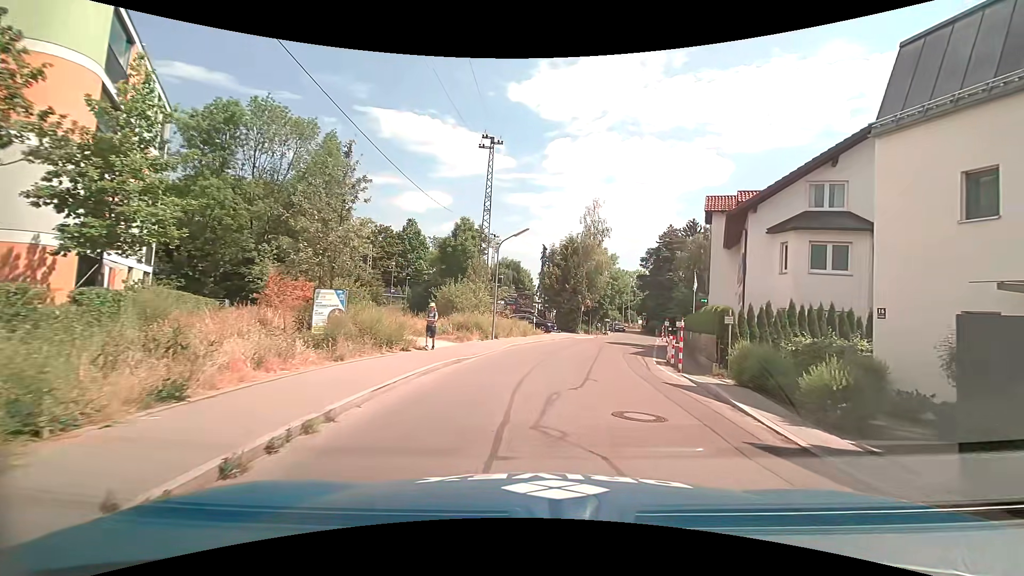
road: residential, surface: asphalt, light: Day
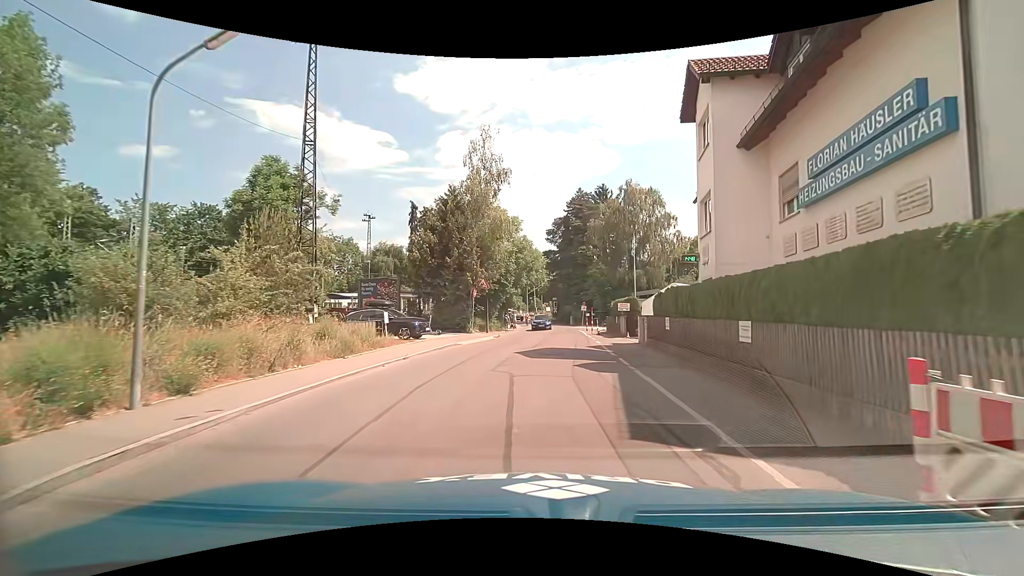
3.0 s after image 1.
(+2.0, +18.1) m; +11°
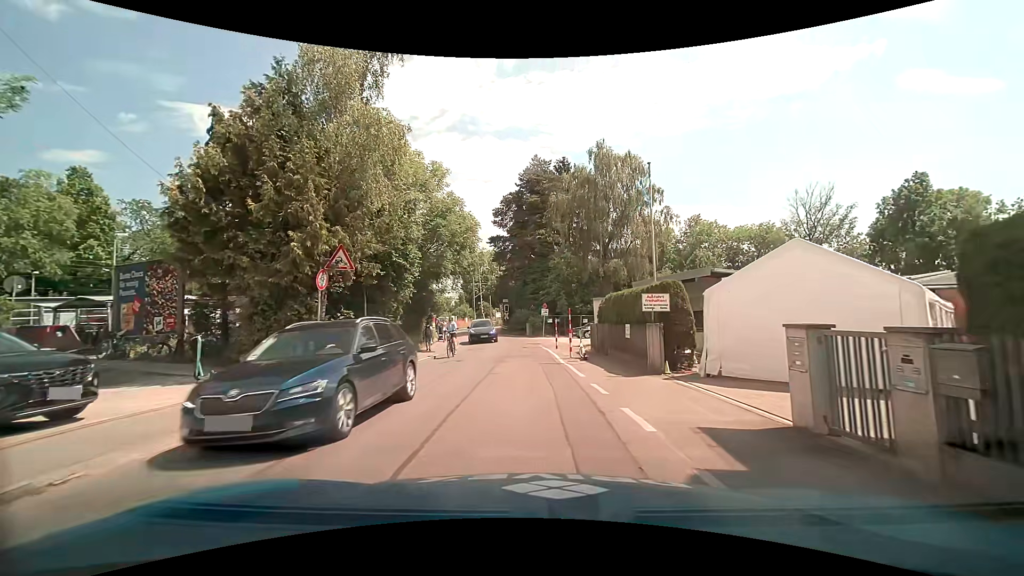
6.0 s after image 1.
(+1.1, +17.0) m; +4°
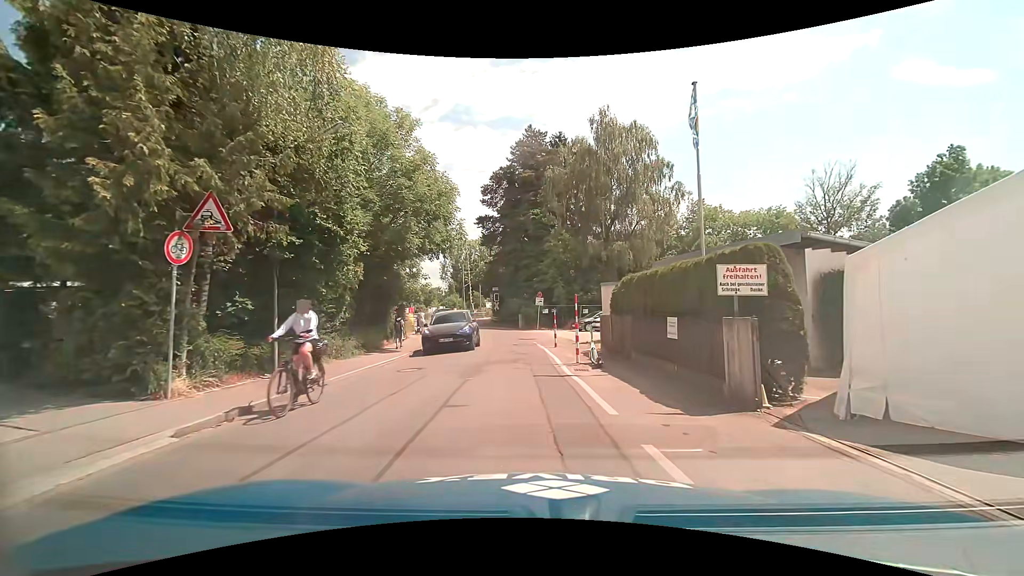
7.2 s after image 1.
(+0.2, +5.4) m; +2°
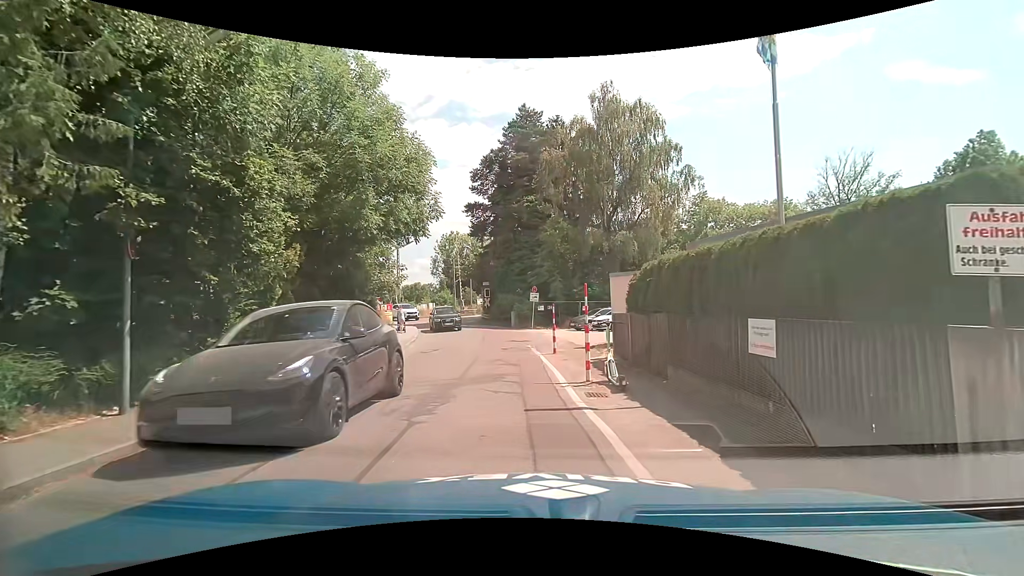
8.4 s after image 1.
(0.0, +3.8) m; +1°
